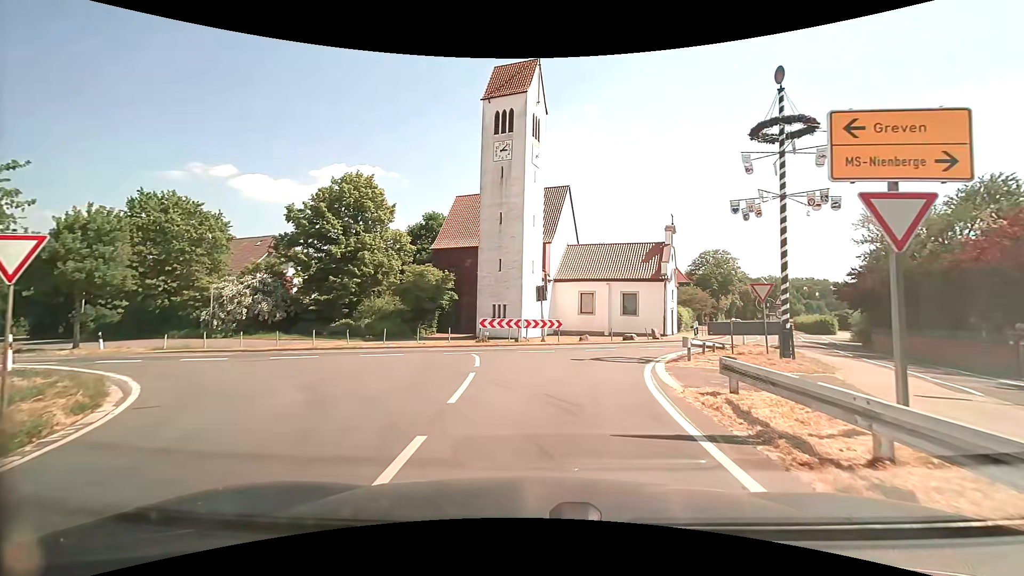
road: tertiary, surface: asphalt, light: Day
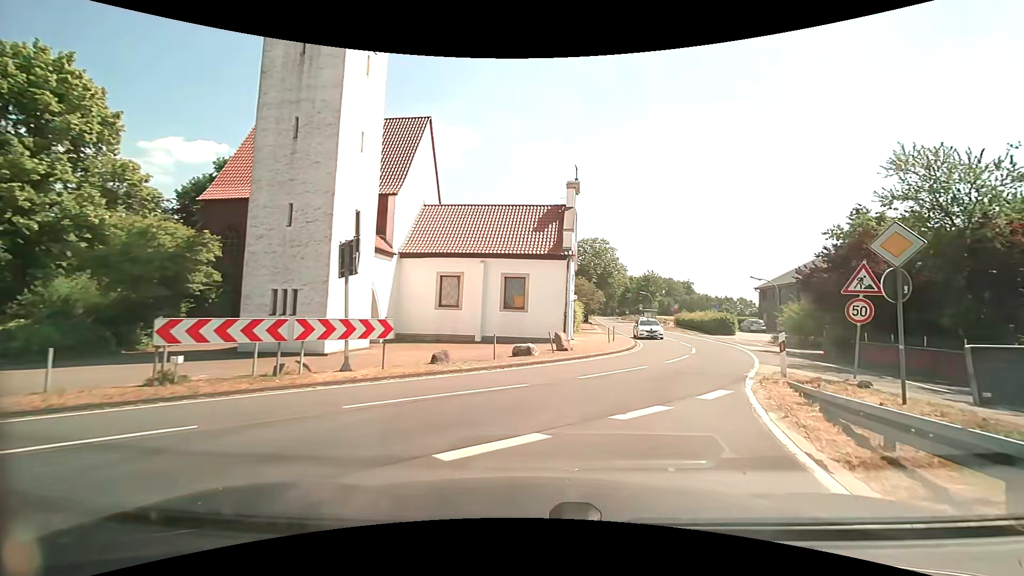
(+1.0, +16.0) m; +14°
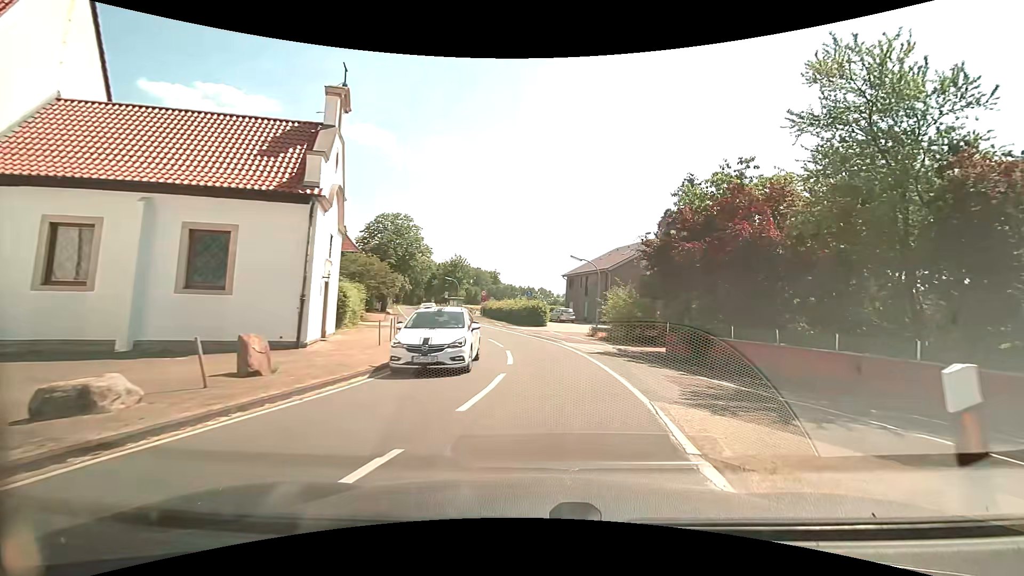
(+2.3, +10.6) m; +22°
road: secondary
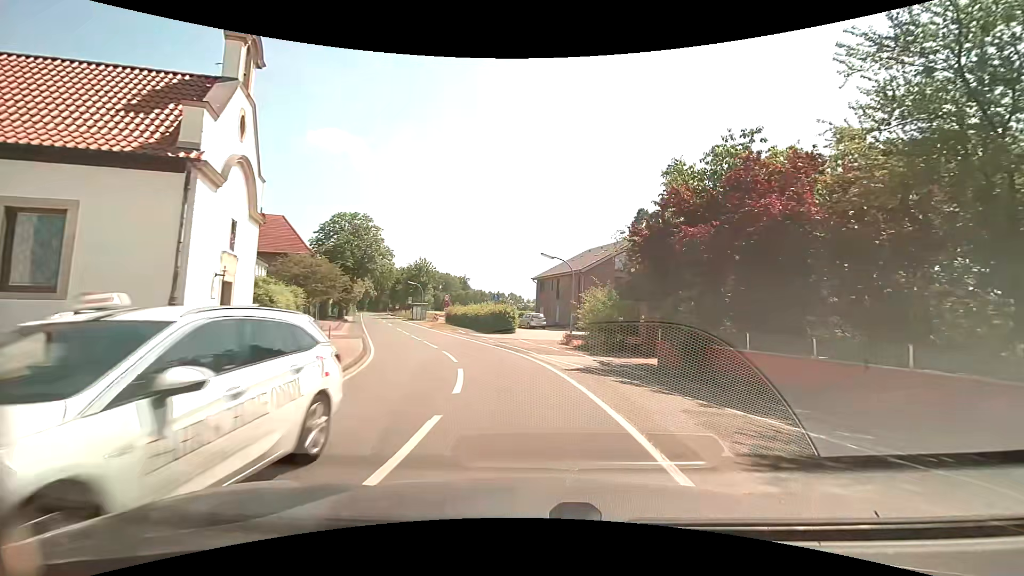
(+0.2, +4.0) m; +3°
(0, +10) (-2, +20) (-5, +29) (-8, +39) (-12, +48) (-15, +58) (-18, +67) (-22, +76) (-25, +86) (-28, +95) m
